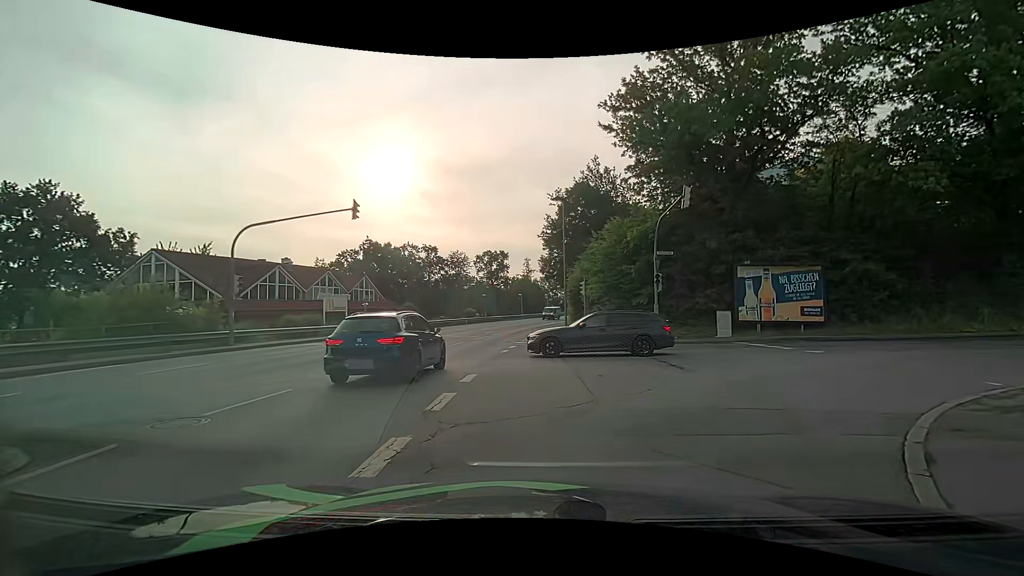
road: tertiary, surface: asphalt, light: Day
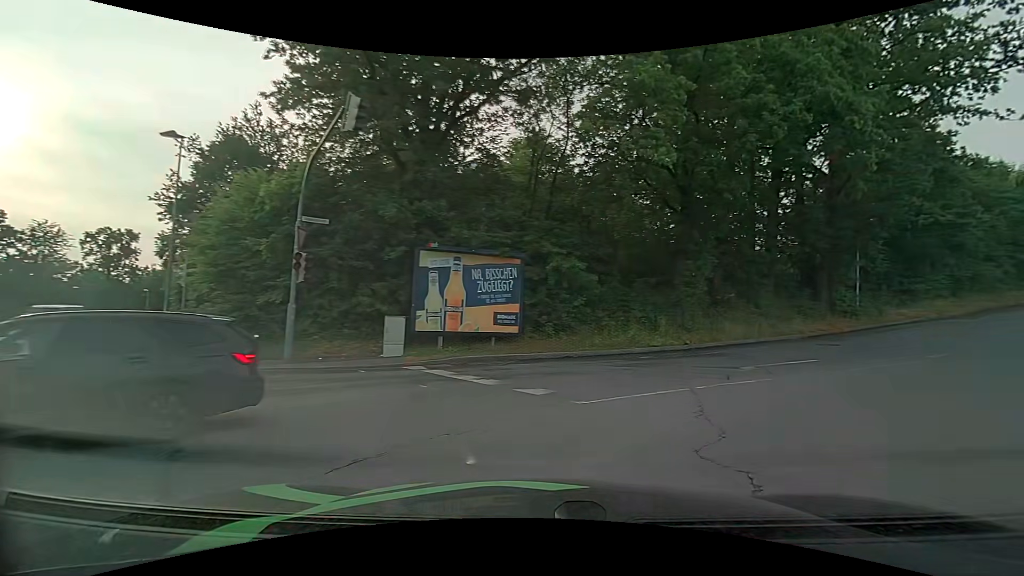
(+2.4, +9.5) m; +34°
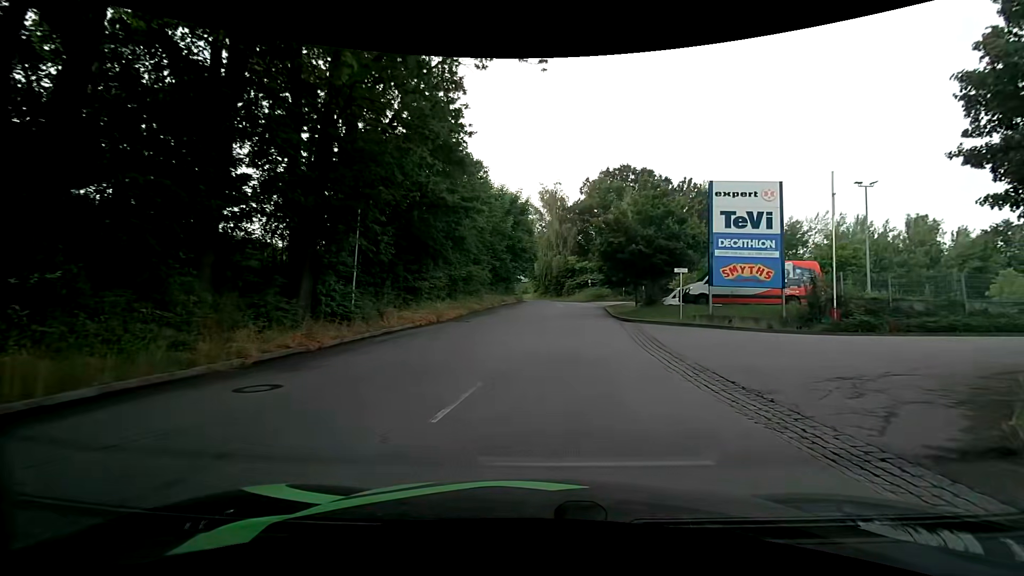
(+6.8, +11.6) m; +51°
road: residential
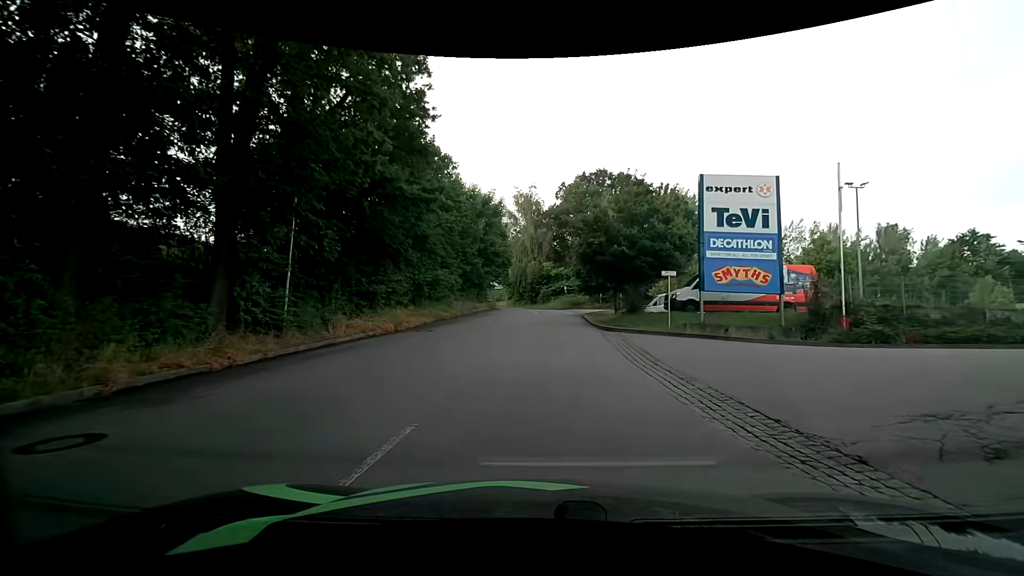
(0.0, +2.9) m; +3°
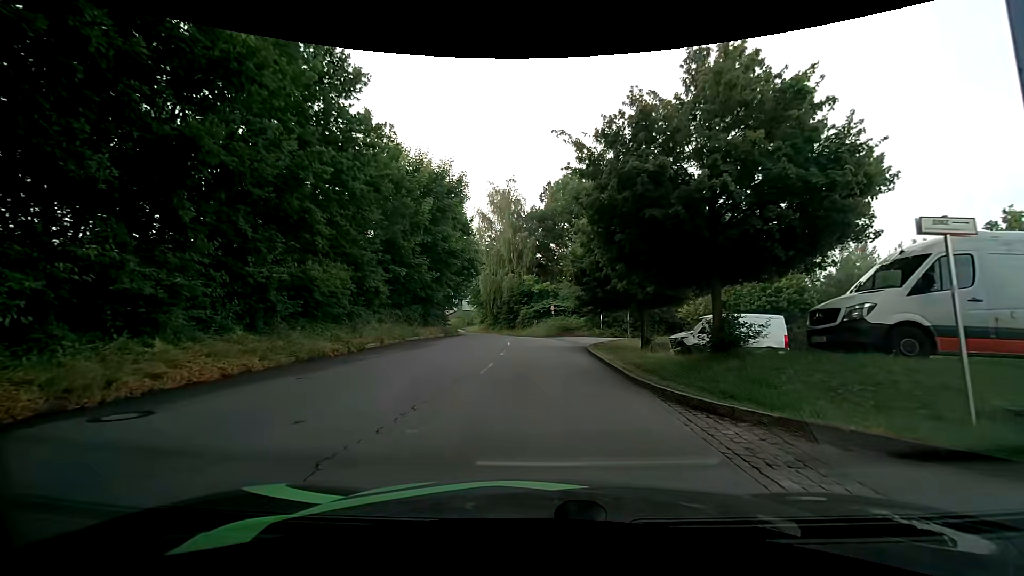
(0.0, +15.6) m; 0°
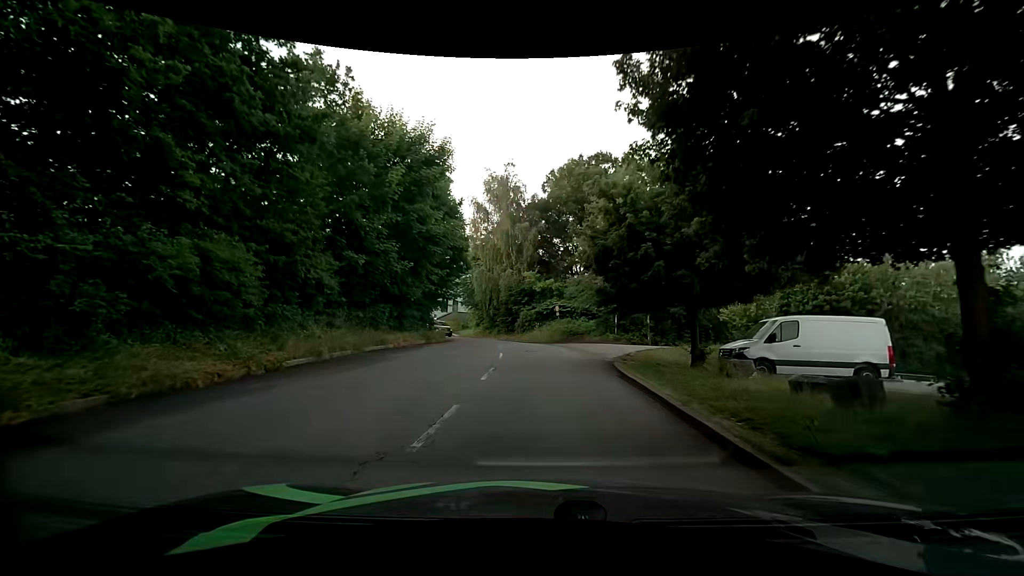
(0.0, +6.7) m; 0°
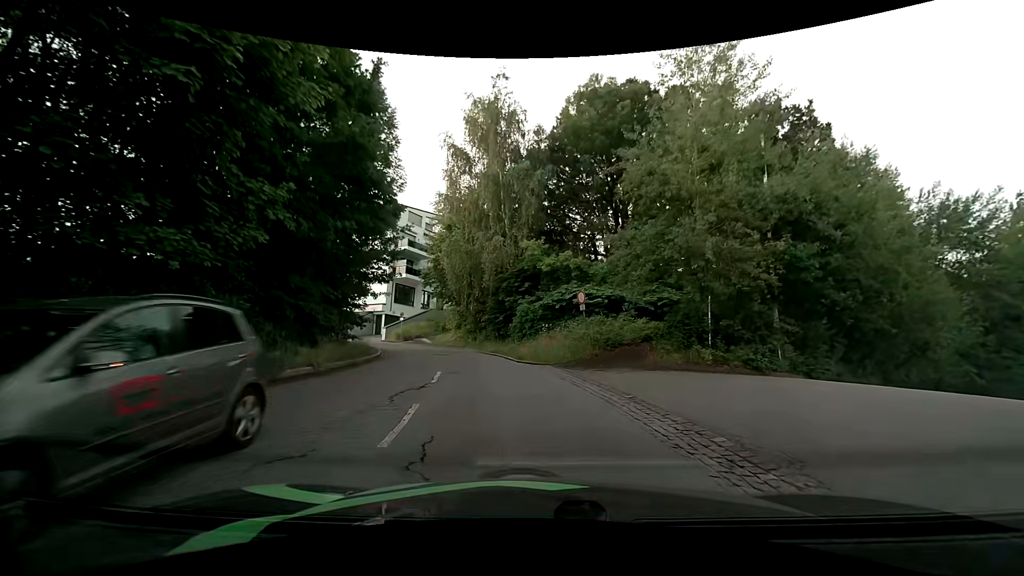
(+0.1, +18.0) m; -1°
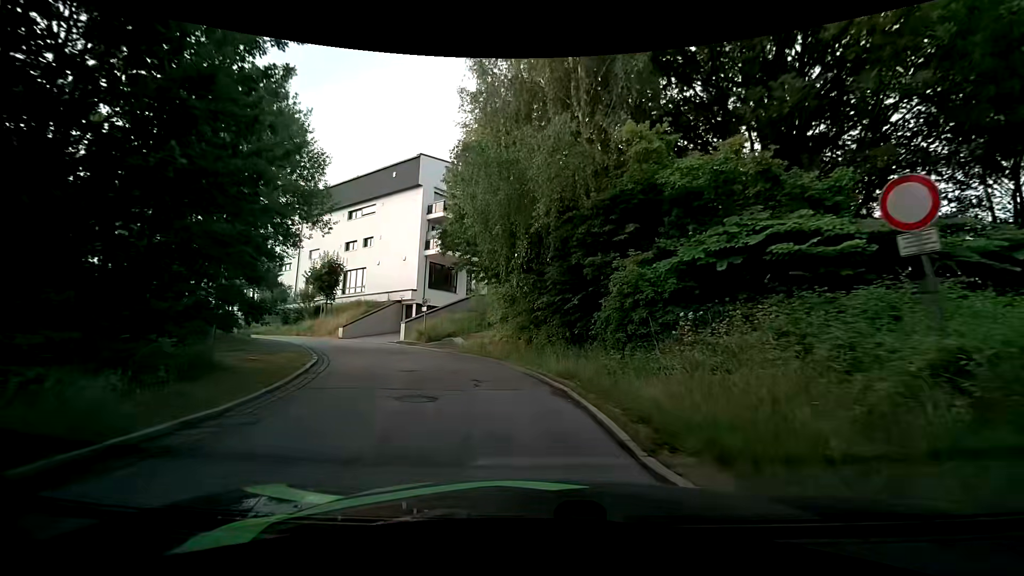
(-0.9, +15.3) m; -8°
(-1, +10) (-3, +20) (-9, +28) (-17, +34) (-25, +39) (-34, +45) (-42, +51) (-50, +55) (-59, +51) (-66, +44) m
